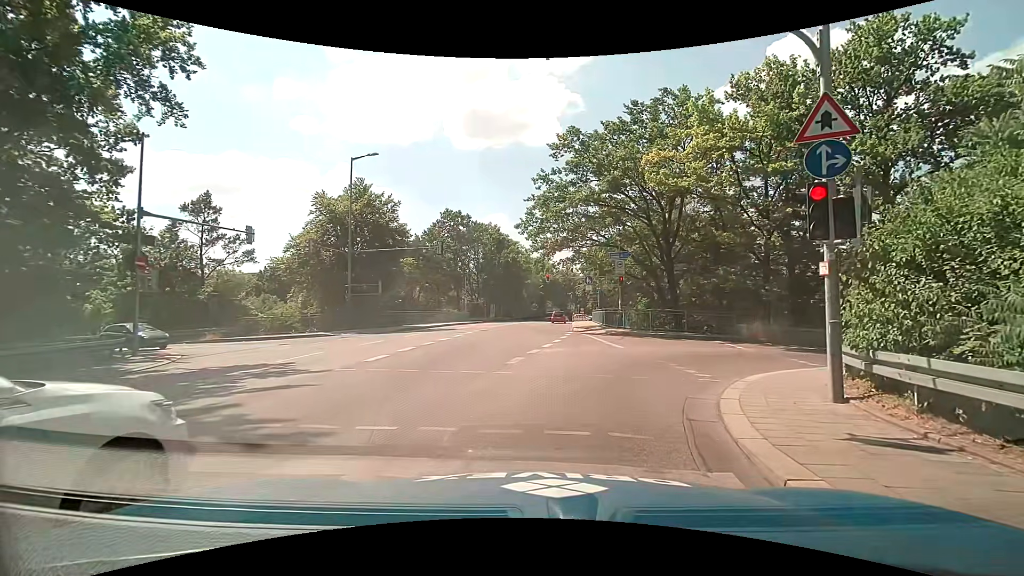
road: secondary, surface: asphalt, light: Day
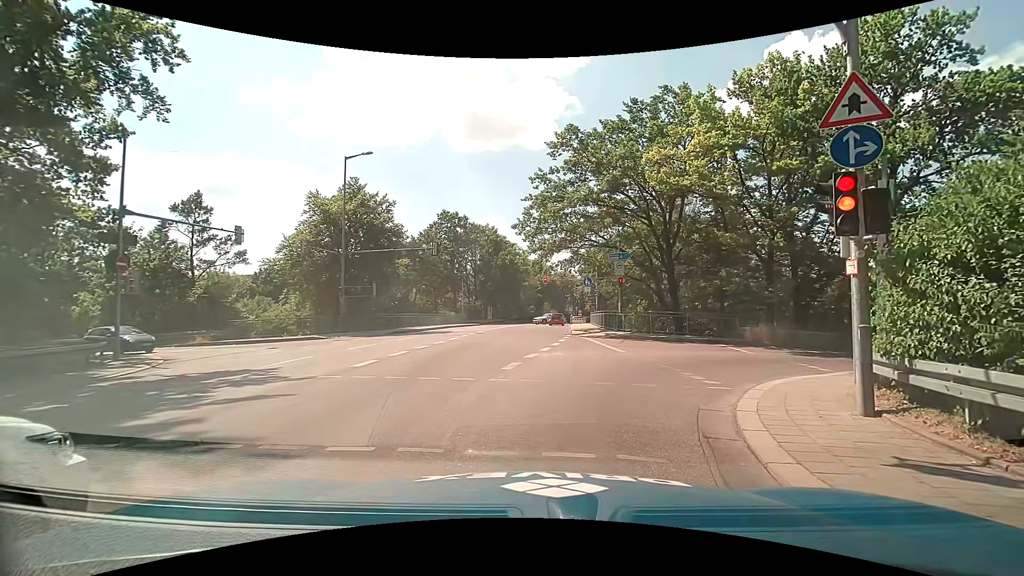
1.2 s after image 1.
(0.0, +0.7) m; 0°
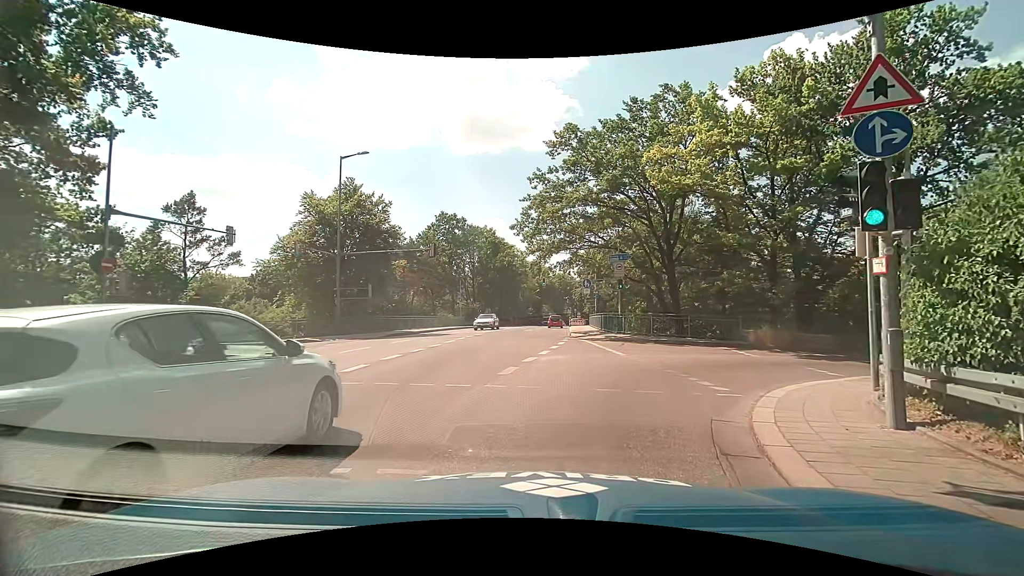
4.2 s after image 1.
(0.0, +0.7) m; 0°
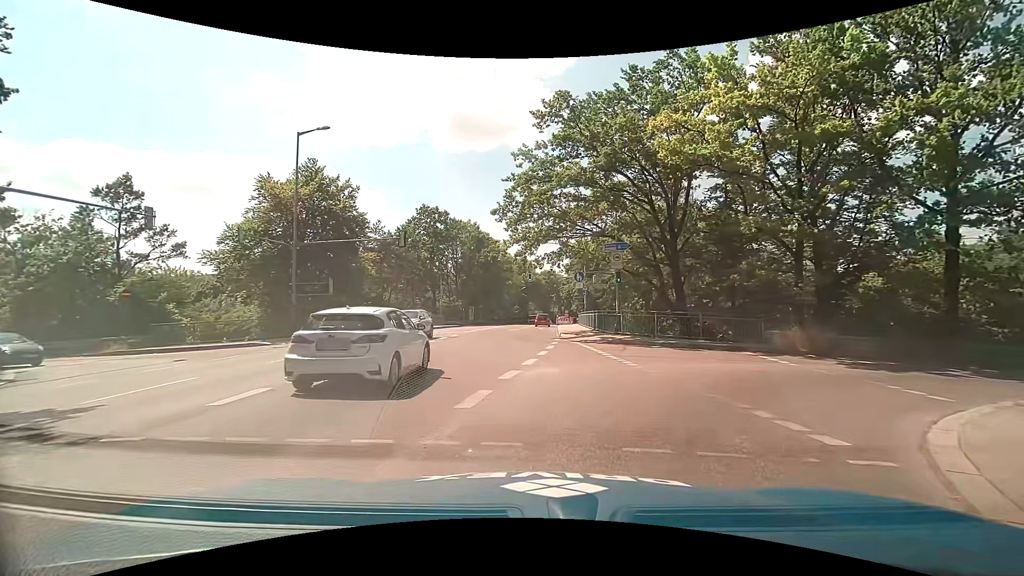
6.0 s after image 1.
(-0.2, +4.4) m; -1°
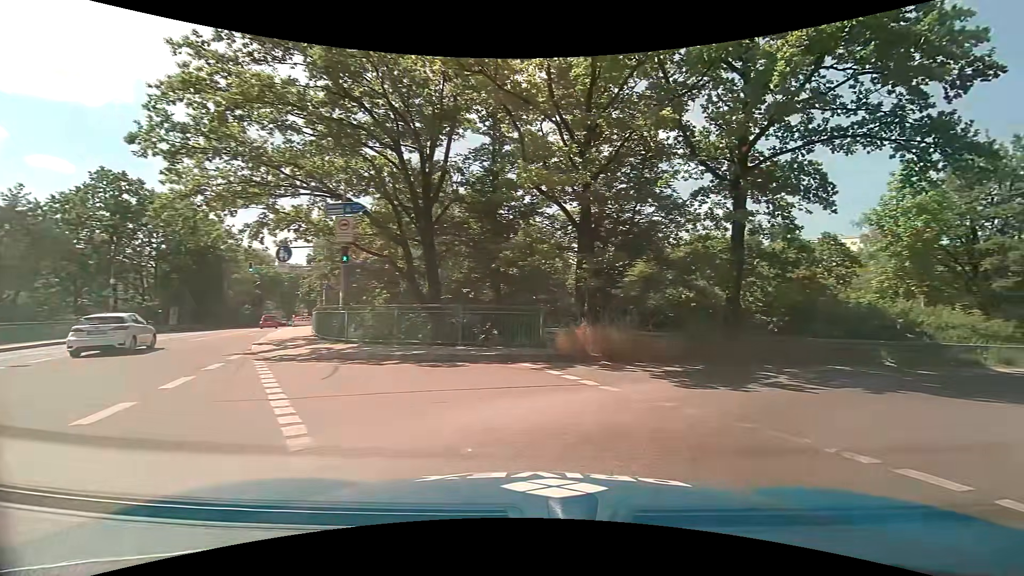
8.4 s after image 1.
(+1.5, +8.6) m; +26°
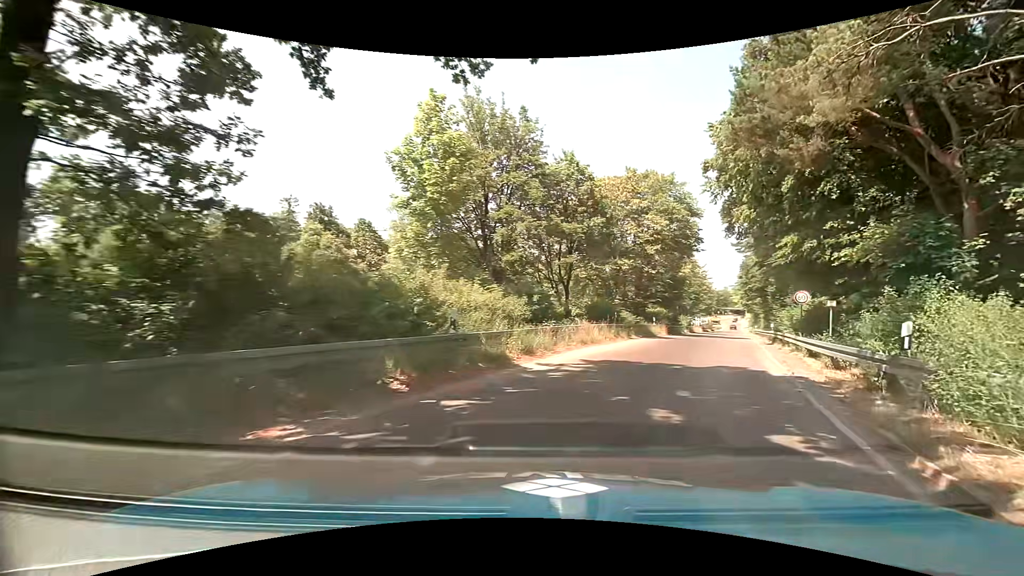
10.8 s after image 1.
(+5.5, +10.6) m; +48°
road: trunk_link
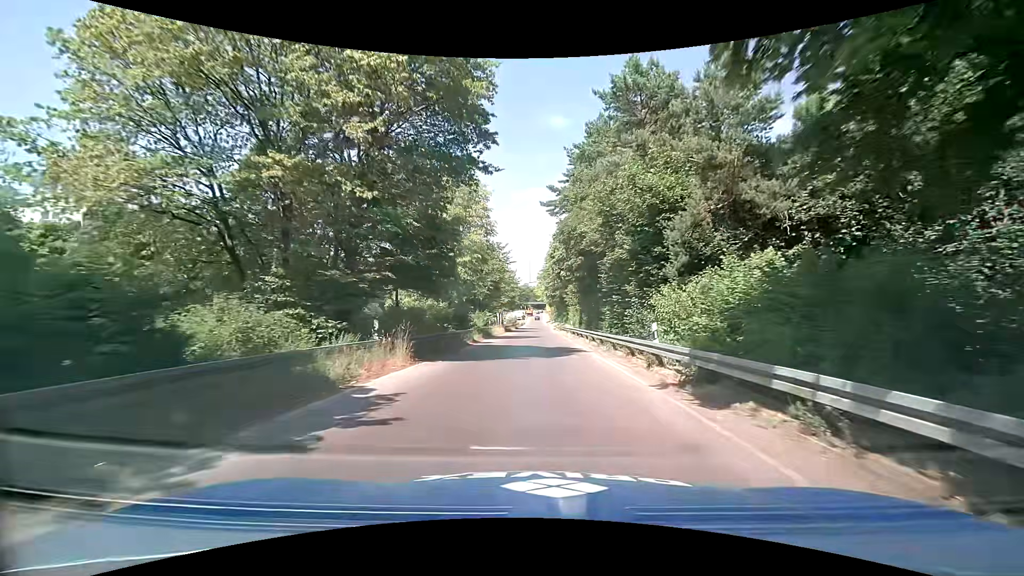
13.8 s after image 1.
(+7.6, +24.2) m; +21°
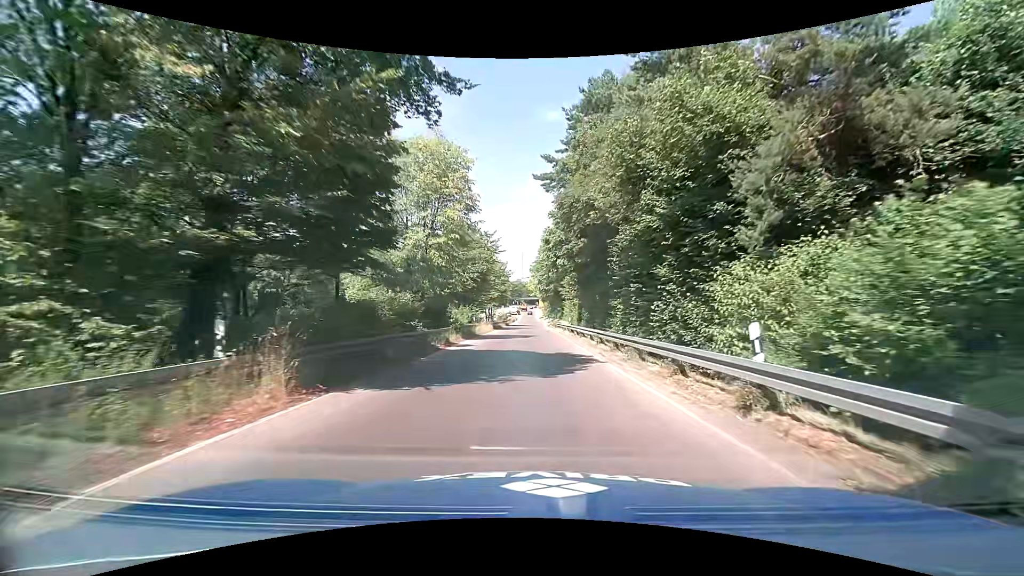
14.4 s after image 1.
(+0.1, +6.9) m; +2°
(0, +10) (0, +20) (0, +30) (-1, +40) (-1, +50) (-1, +60) (-1, +70) (-1, +80) (-1, +90) (-2, +100) m
